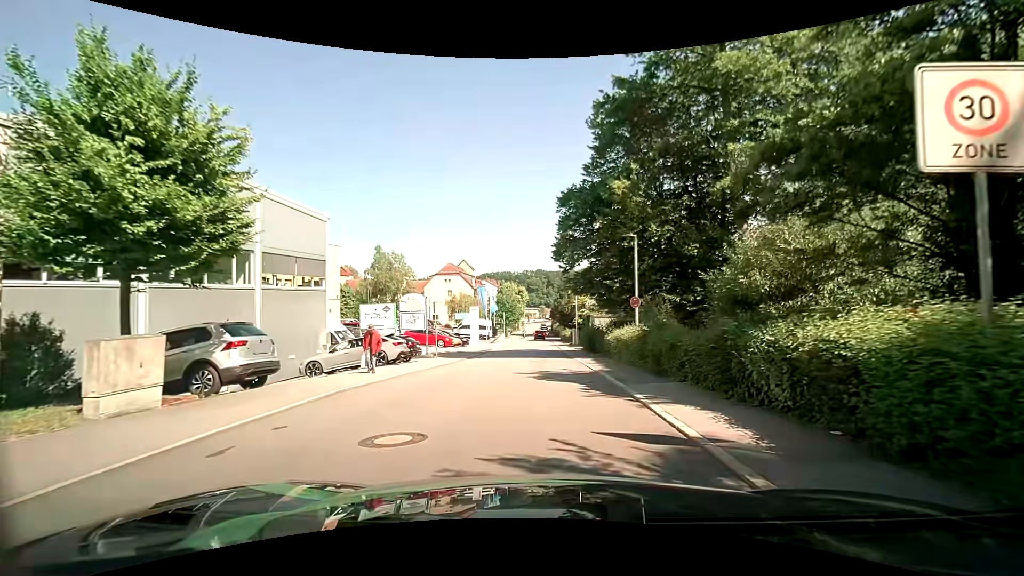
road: residential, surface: asphalt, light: Day
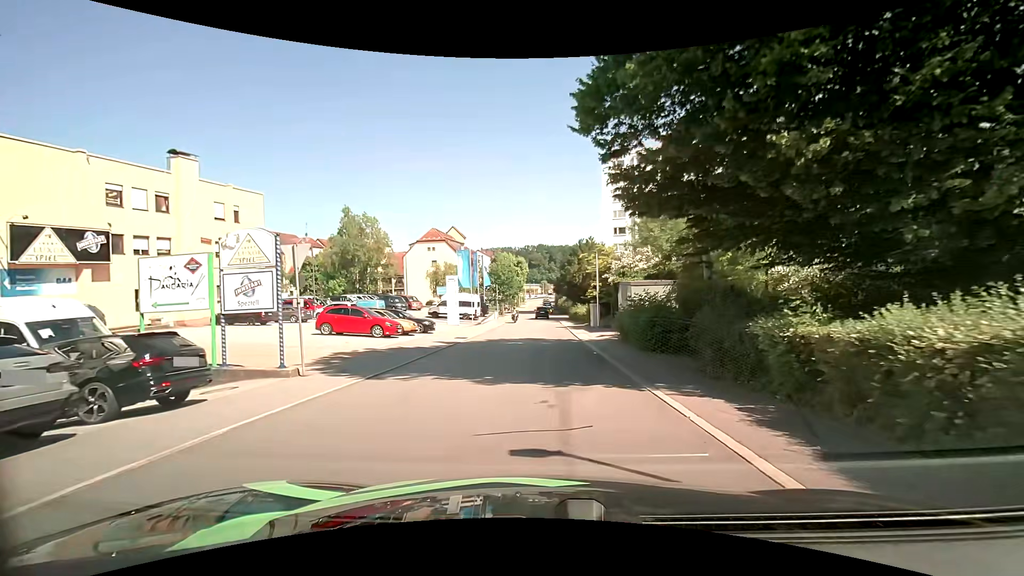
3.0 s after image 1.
(+0.4, +17.3) m; +1°
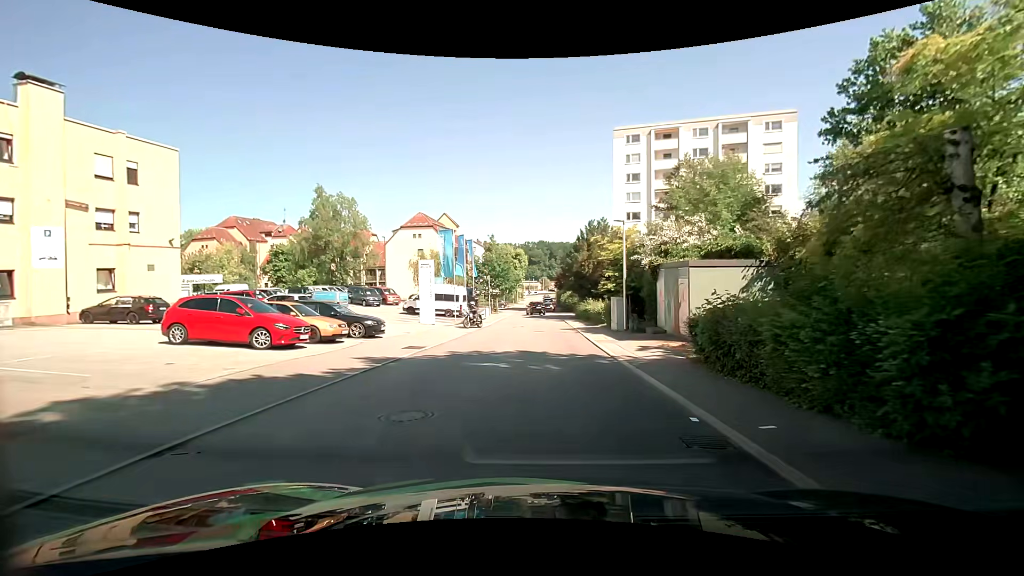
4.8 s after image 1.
(-0.1, +10.8) m; -1°
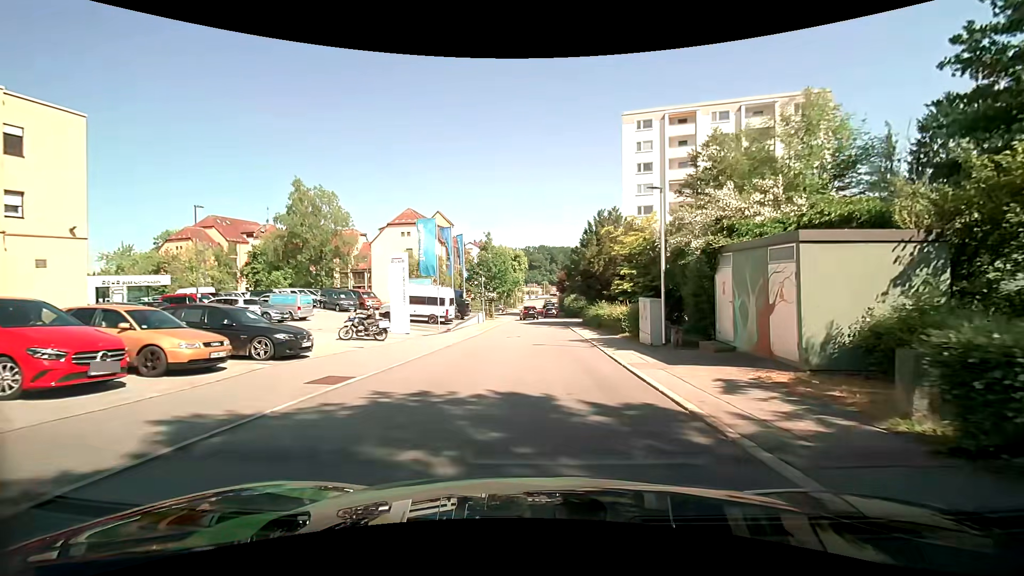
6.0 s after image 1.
(+0.1, +7.3) m; +2°
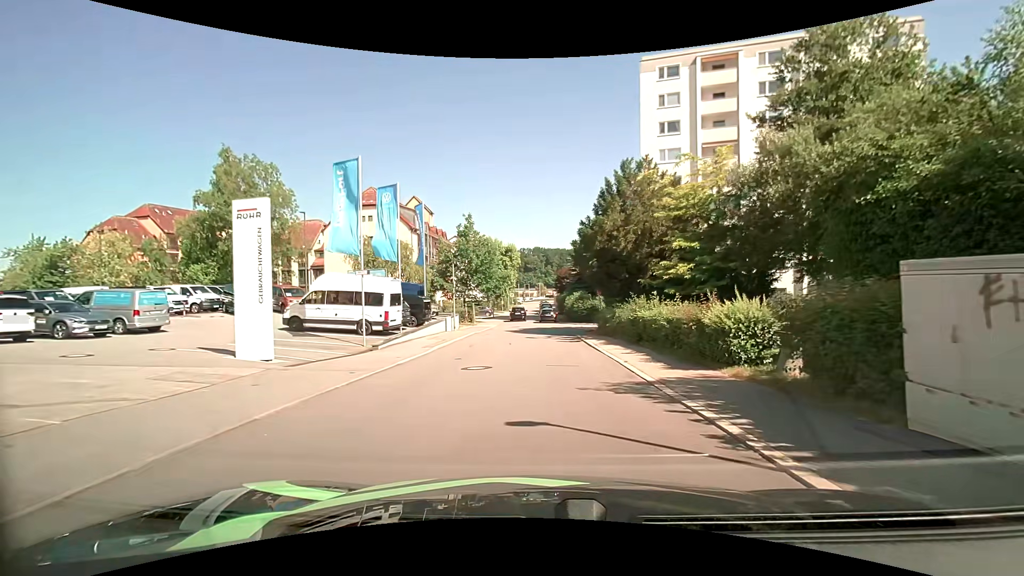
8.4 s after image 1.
(-0.2, +14.2) m; 0°
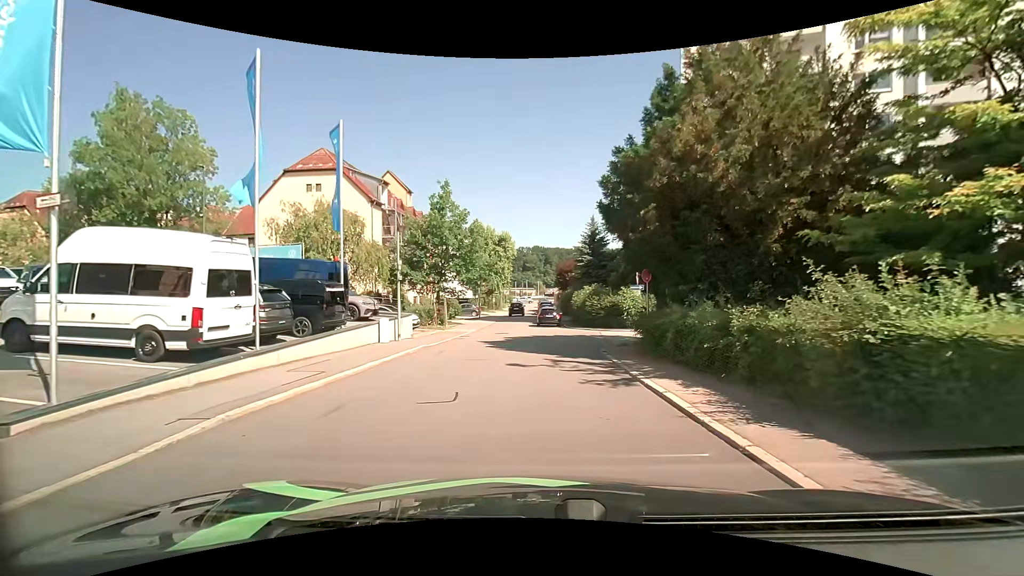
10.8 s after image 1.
(0.0, +13.3) m; 0°
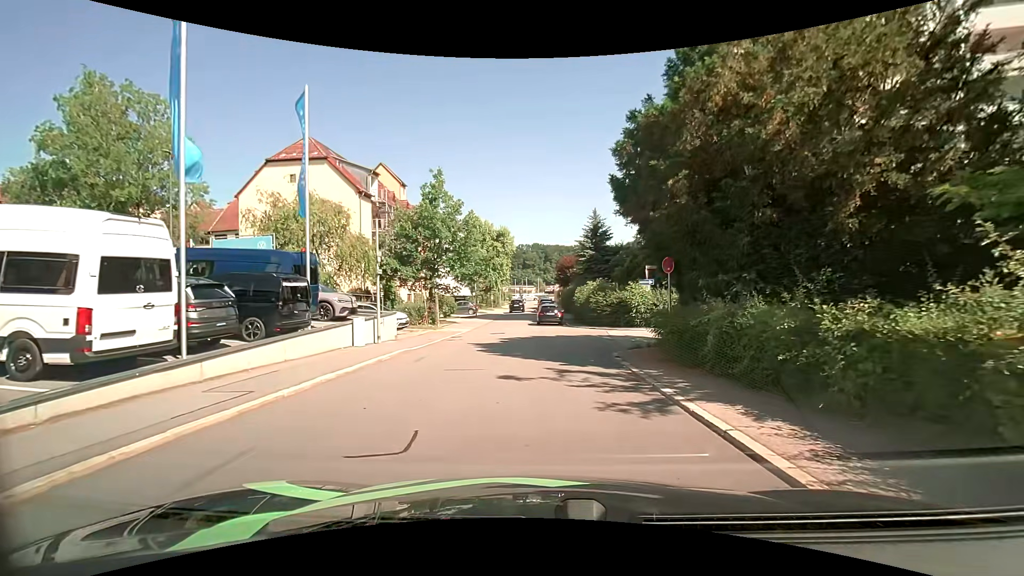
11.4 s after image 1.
(0.0, +2.6) m; -1°
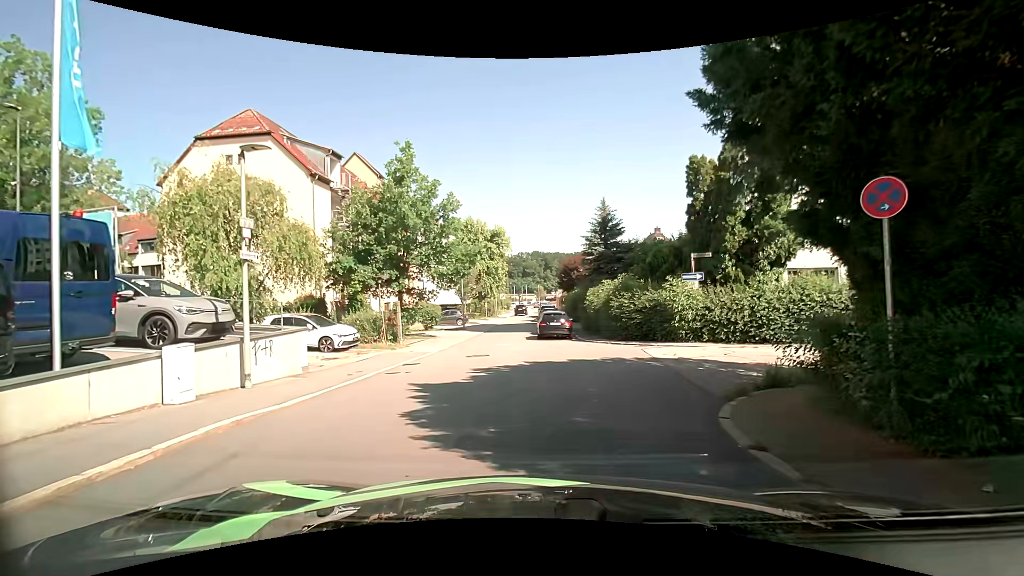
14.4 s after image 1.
(+0.1, +8.3) m; -1°
(0, +10) (-1, +20) (-1, +30) (-1, +40) (0, +50) (0, +60) (0, +70) (+1, +80) (+1, +90) (+3, +100) m
